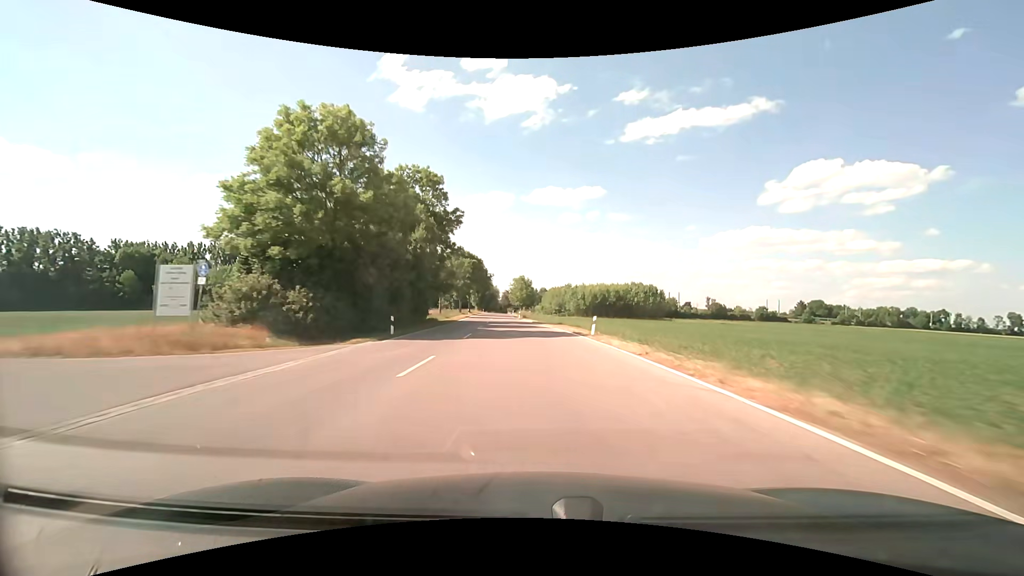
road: tertiary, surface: asphalt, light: Day
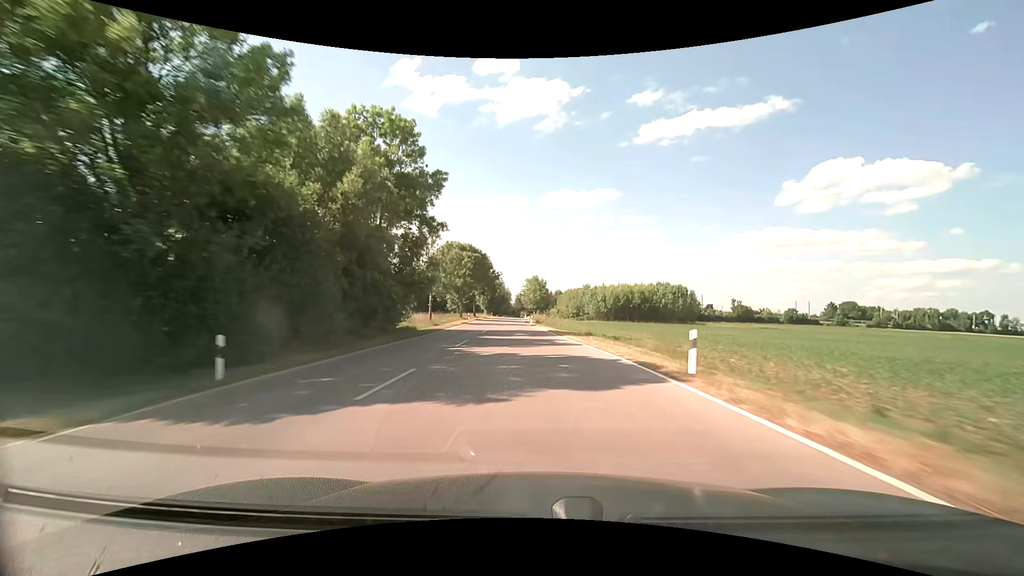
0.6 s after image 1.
(-0.2, +14.3) m; -2°
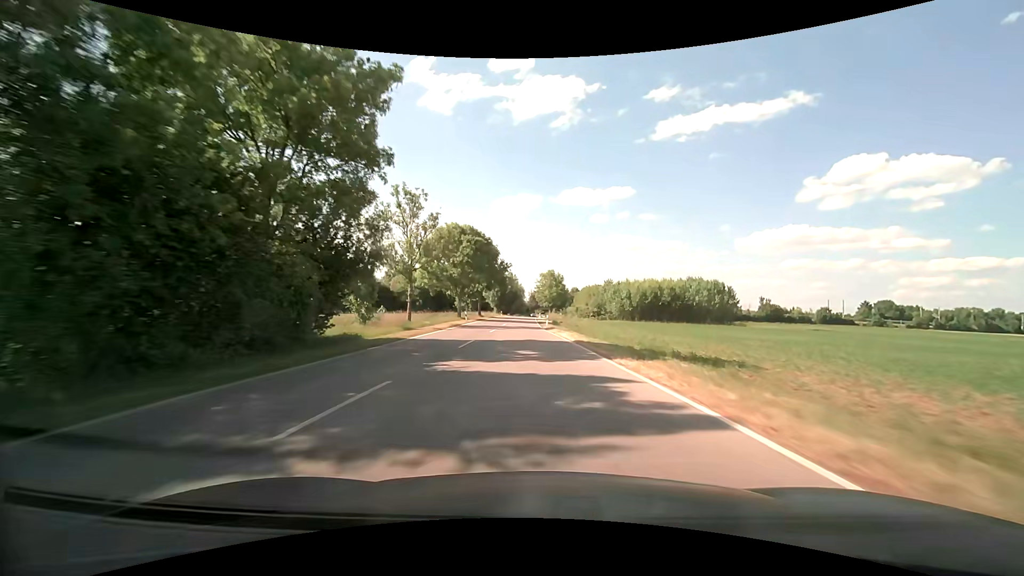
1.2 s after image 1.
(-0.2, +14.1) m; -2°
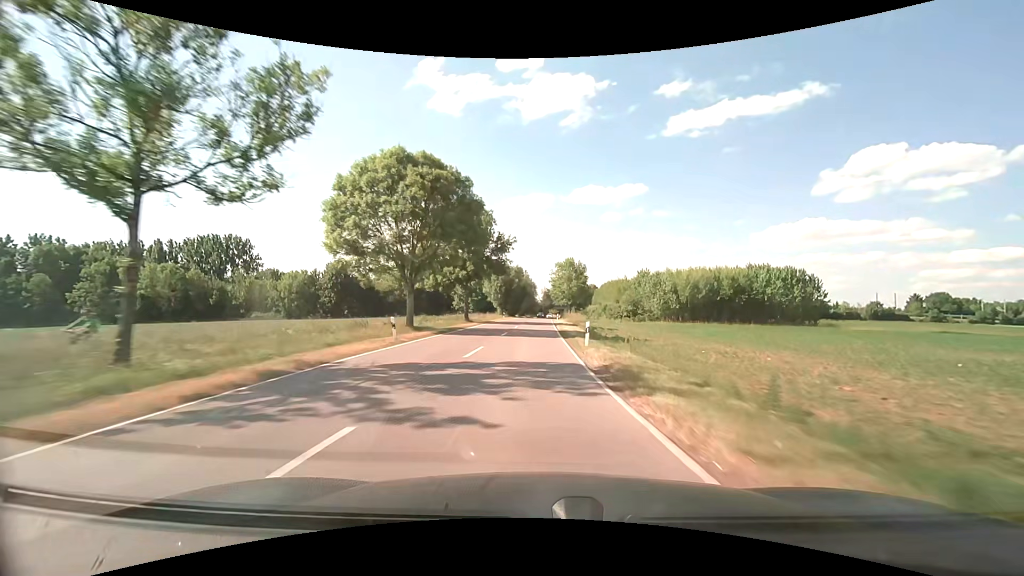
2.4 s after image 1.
(-0.5, +27.7) m; -2°
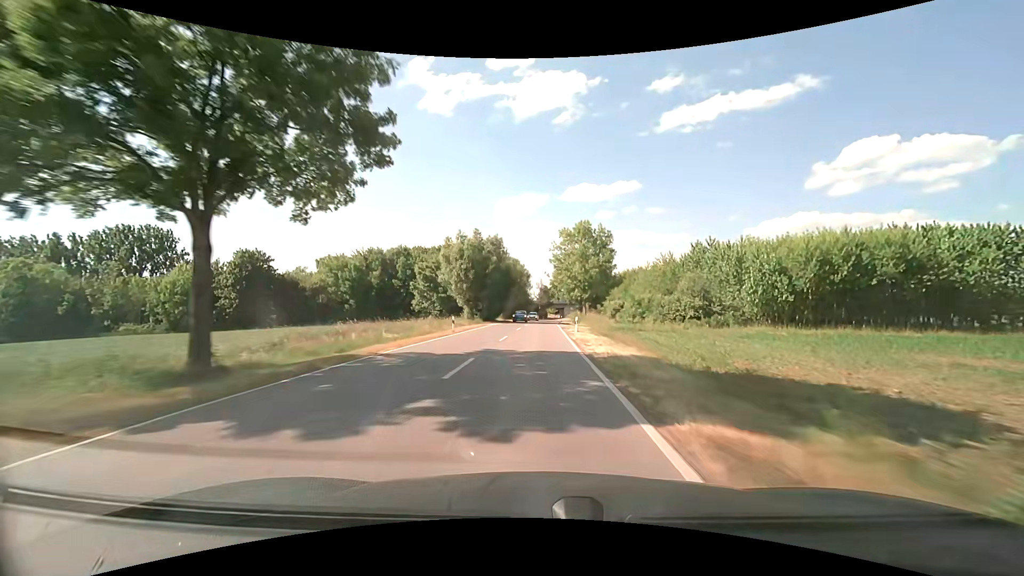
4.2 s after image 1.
(+0.3, +39.9) m; +1°
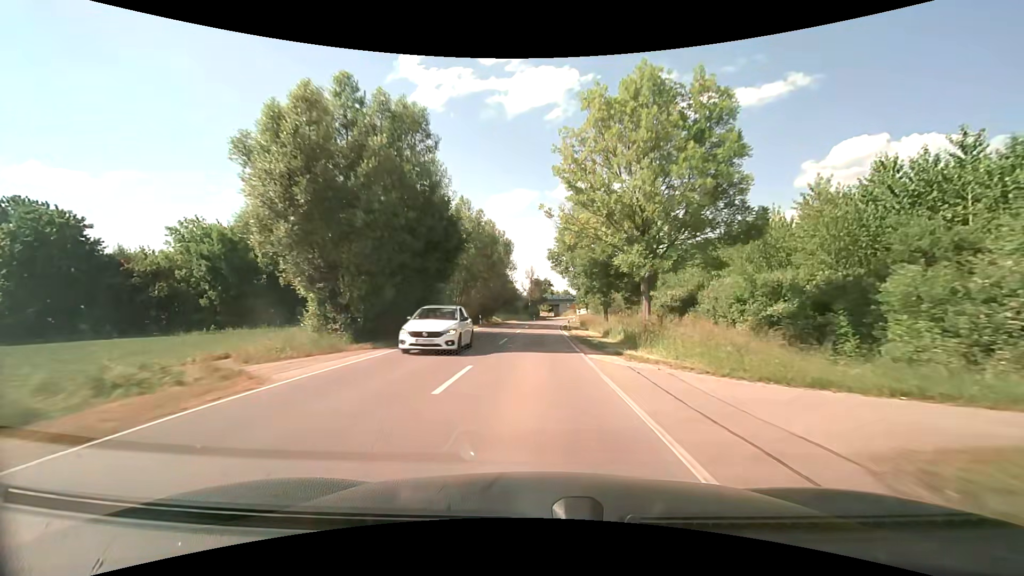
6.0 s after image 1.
(+0.4, +37.5) m; +1°
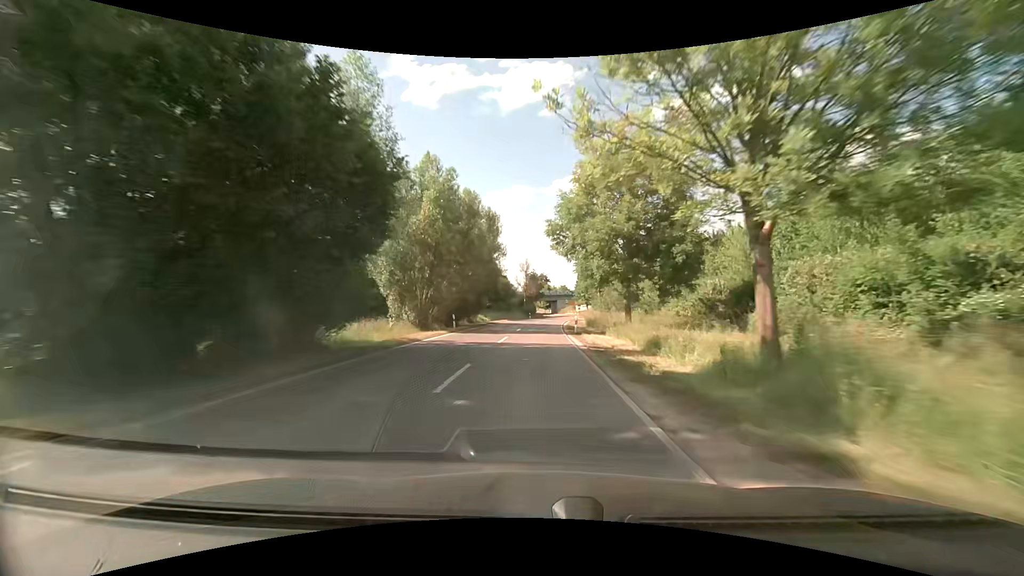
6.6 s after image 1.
(+0.1, +12.0) m; +1°
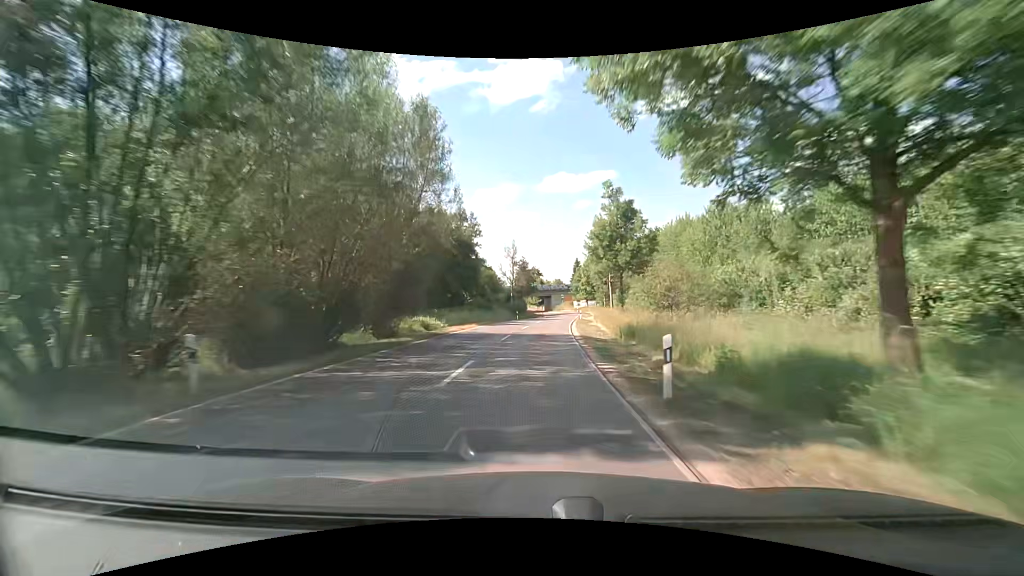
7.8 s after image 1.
(+0.1, +23.1) m; +1°
(0, +10) (0, +20) (+1, +30) (+1, +40) (+2, +50) (+3, +60) (+4, +70) (+5, +80) (+6, +90) (+6, +100) m
